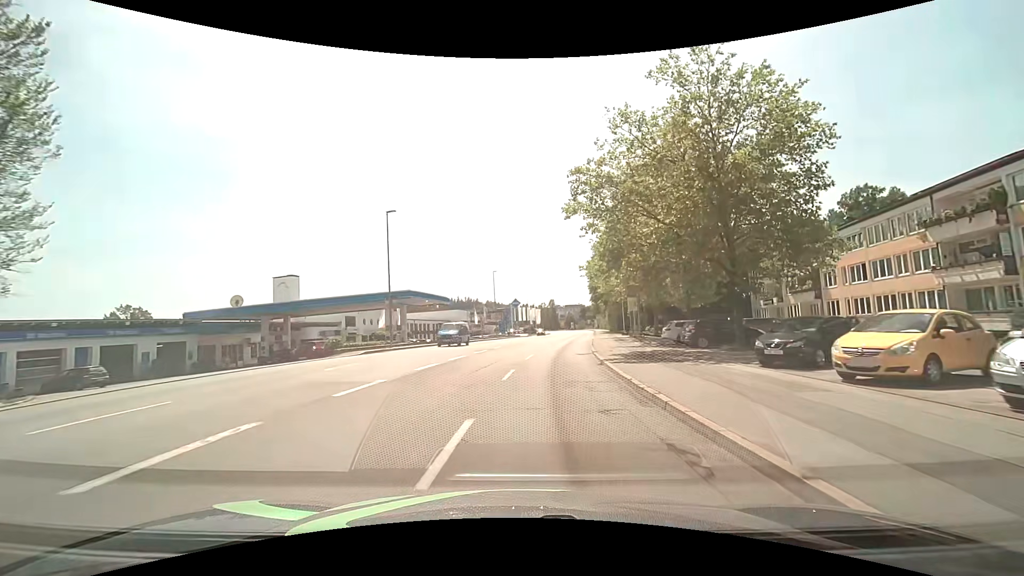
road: tertiary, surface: asphalt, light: Day
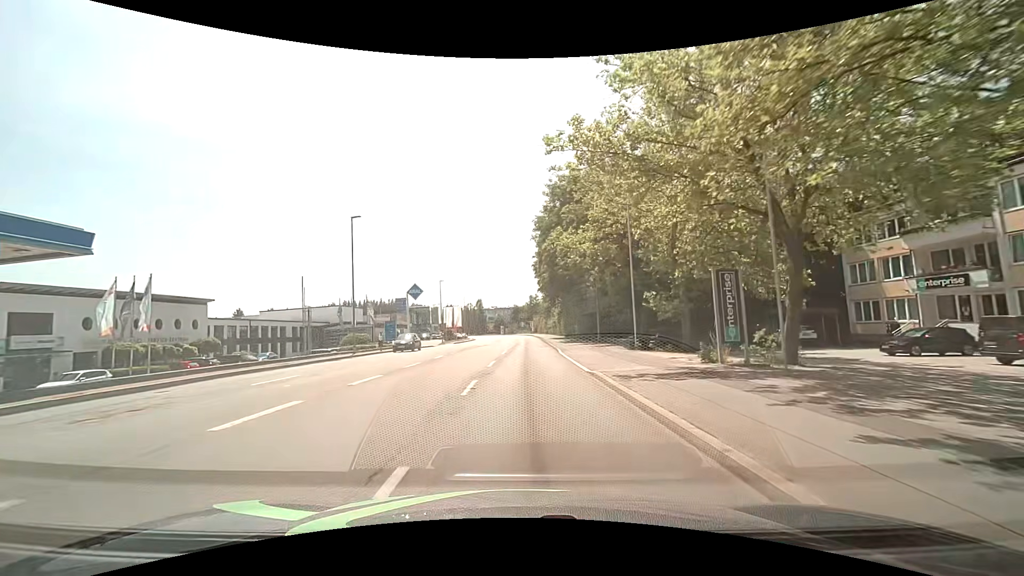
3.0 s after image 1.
(+3.0, +38.2) m; +8°
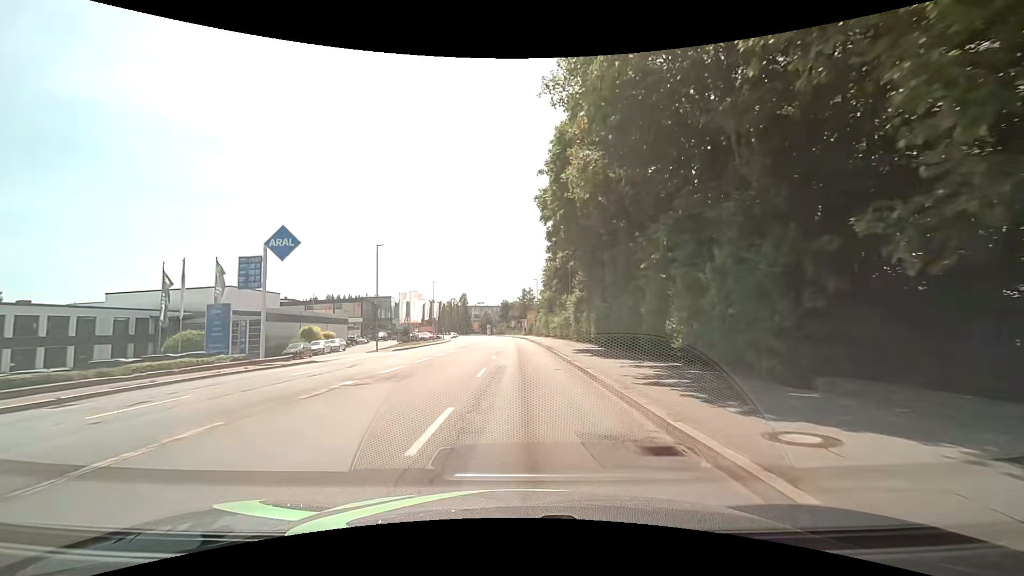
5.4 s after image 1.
(+0.4, +32.7) m; +1°
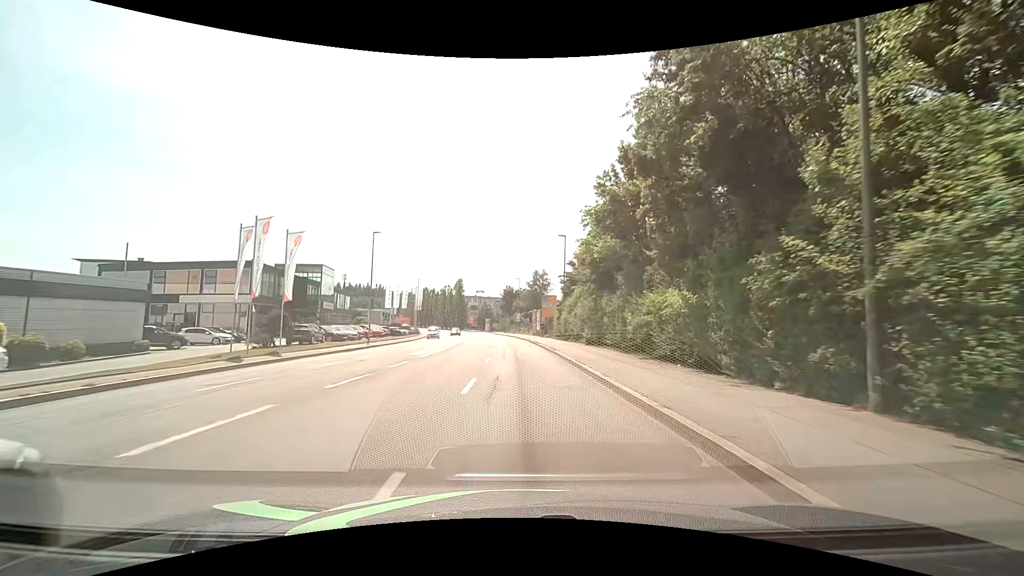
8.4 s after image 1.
(-0.4, +40.6) m; -1°
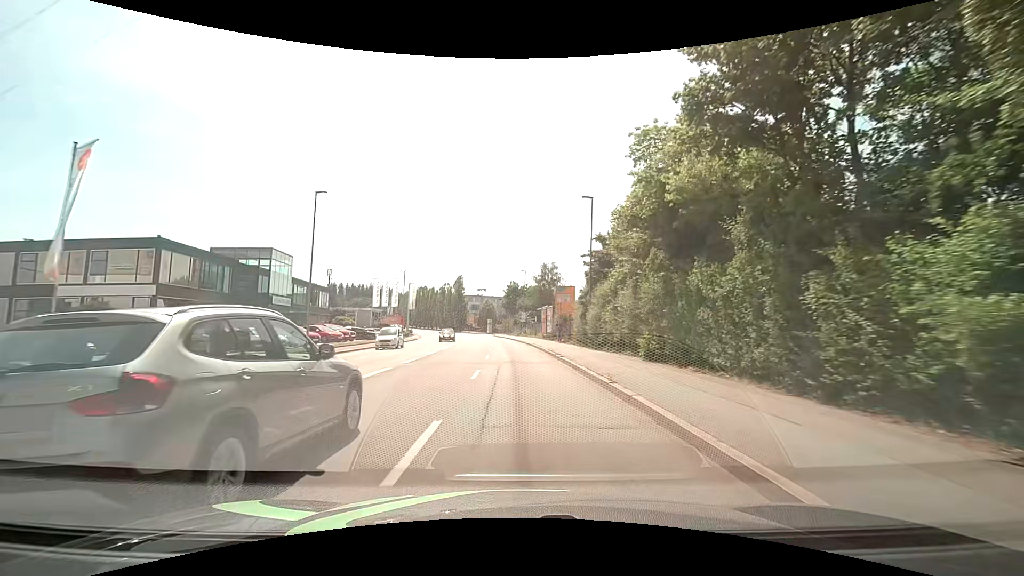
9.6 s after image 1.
(0.0, +14.8) m; 0°
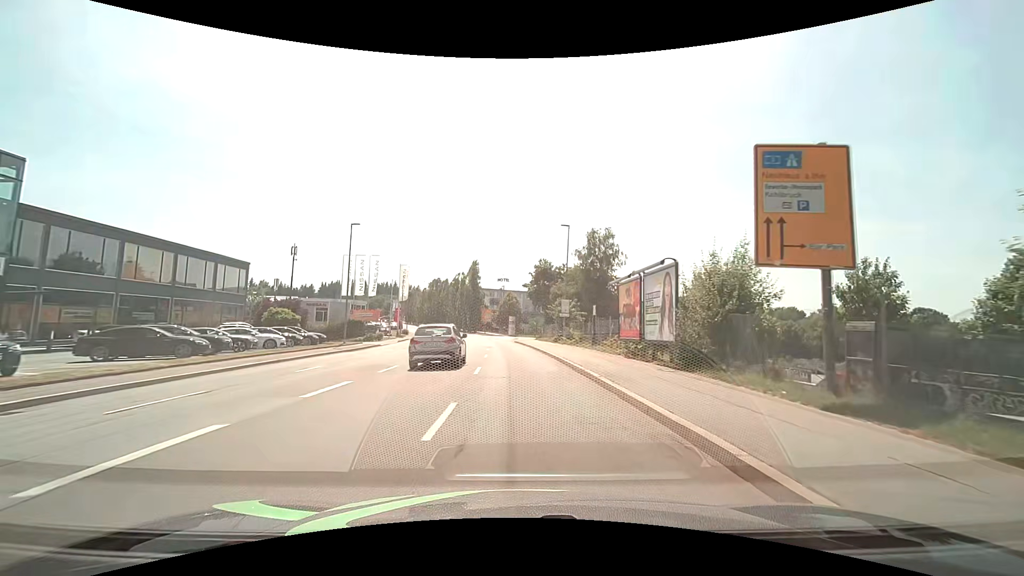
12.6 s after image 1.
(-0.7, +34.6) m; -3°
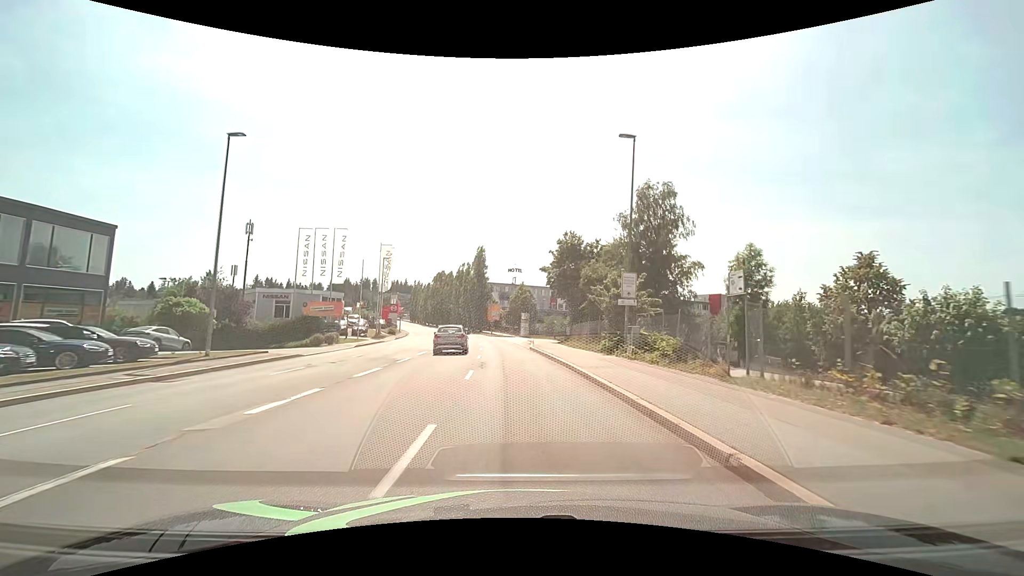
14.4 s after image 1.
(-0.3, +20.1) m; -2°
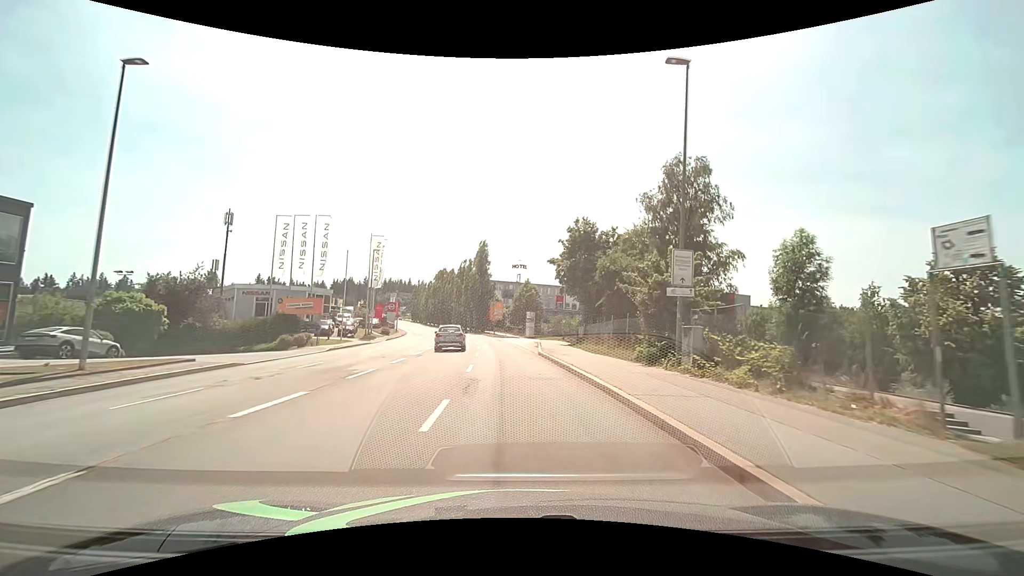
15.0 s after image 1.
(0.0, +6.6) m; 0°
(0, +10) (0, +20) (-1, +30) (-2, +40) (-3, +50) (-4, +60) (-5, +70) (-7, +80) (-9, +89) (-11, +99) m
